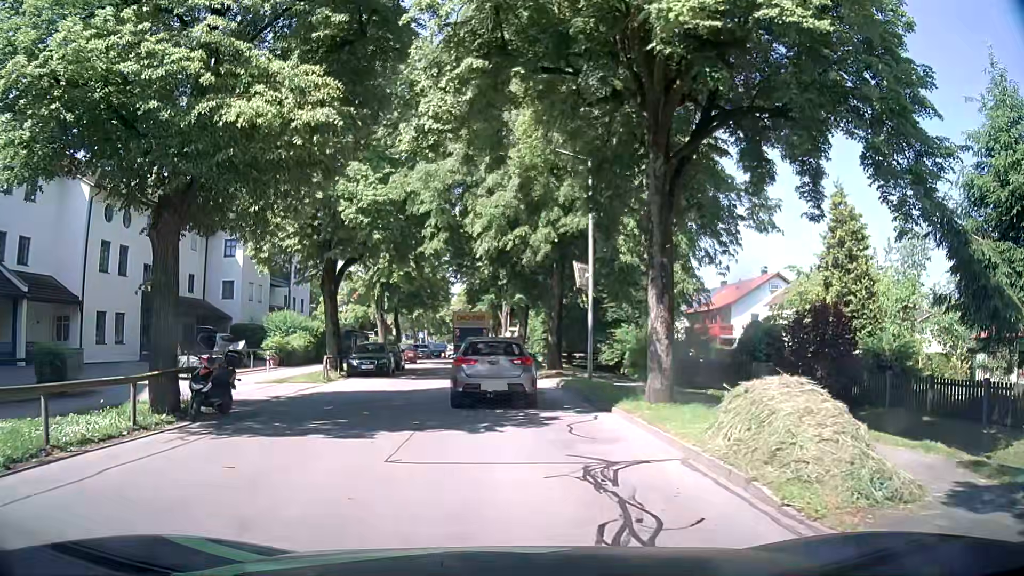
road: unclassified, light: Day
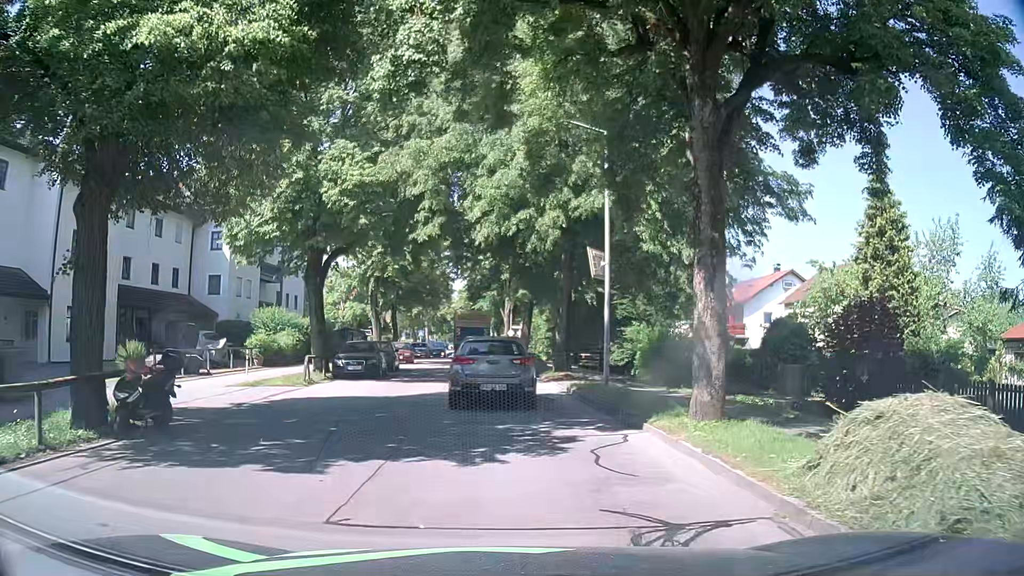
(0.0, +2.7) m; +1°
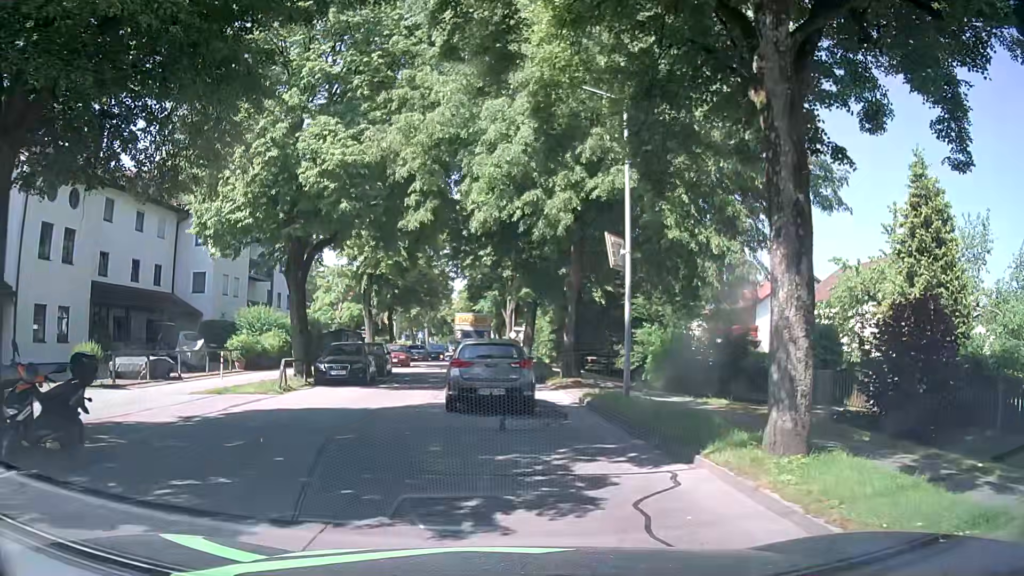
(-0.1, +2.6) m; -1°
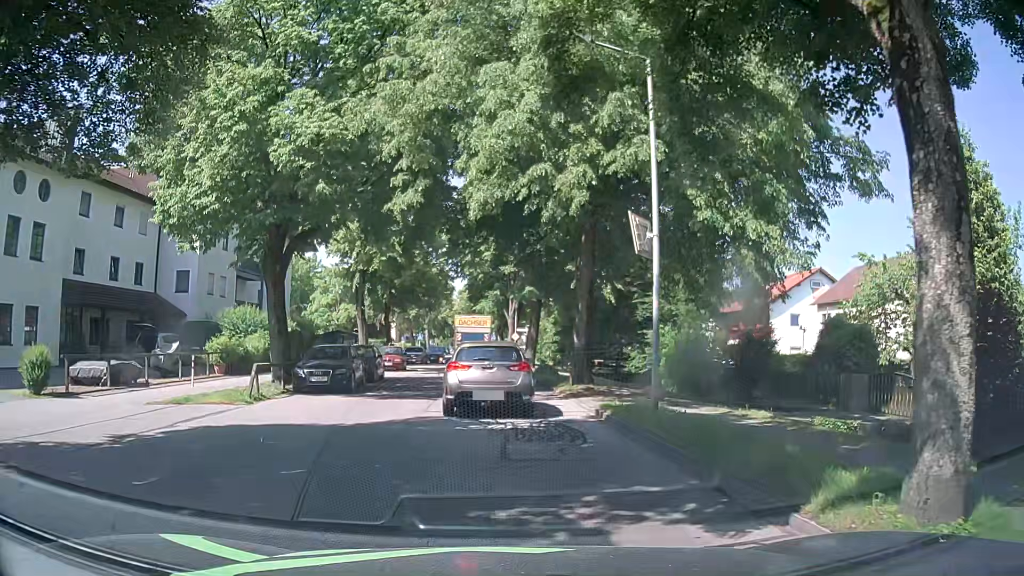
(0.0, +2.5) m; -2°
